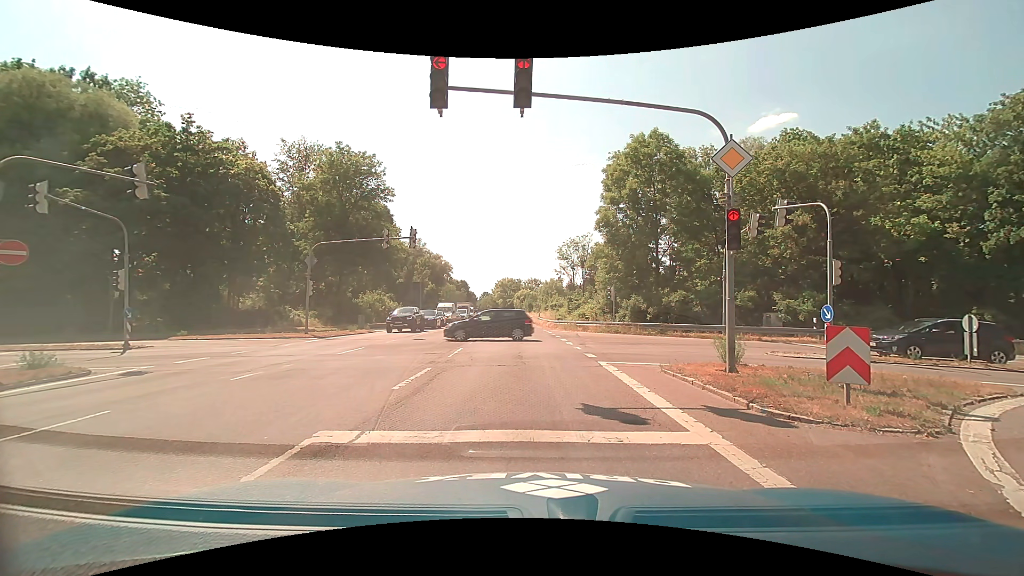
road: trunk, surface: asphalt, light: Day
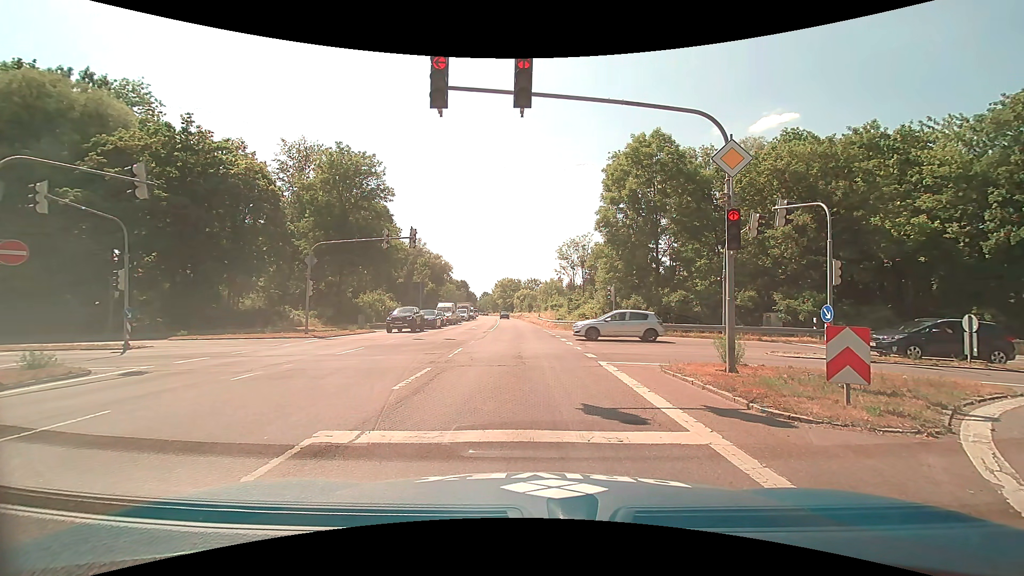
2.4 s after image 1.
(0.0, 0.0) m; 0°
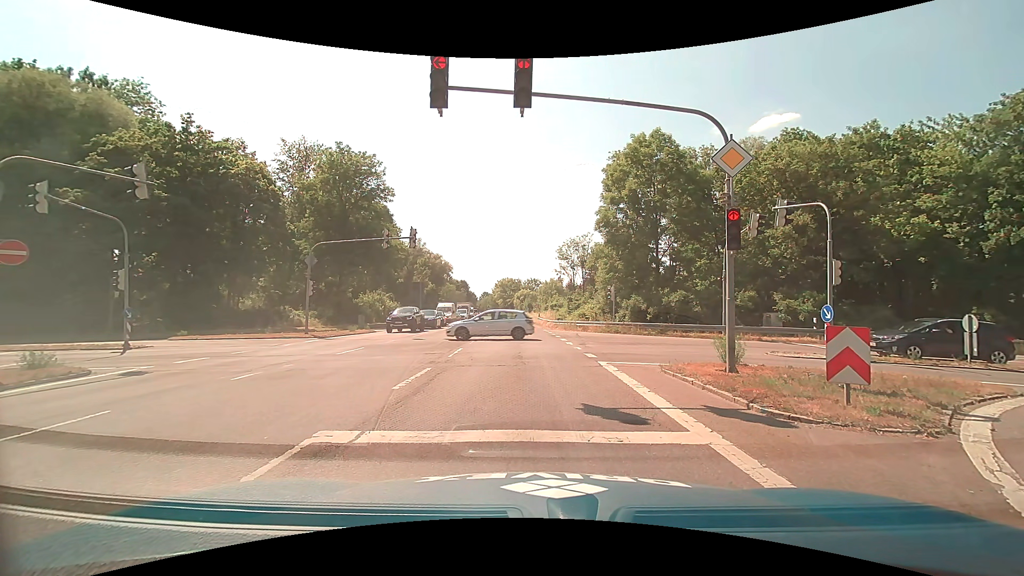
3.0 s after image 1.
(0.0, 0.0) m; 0°
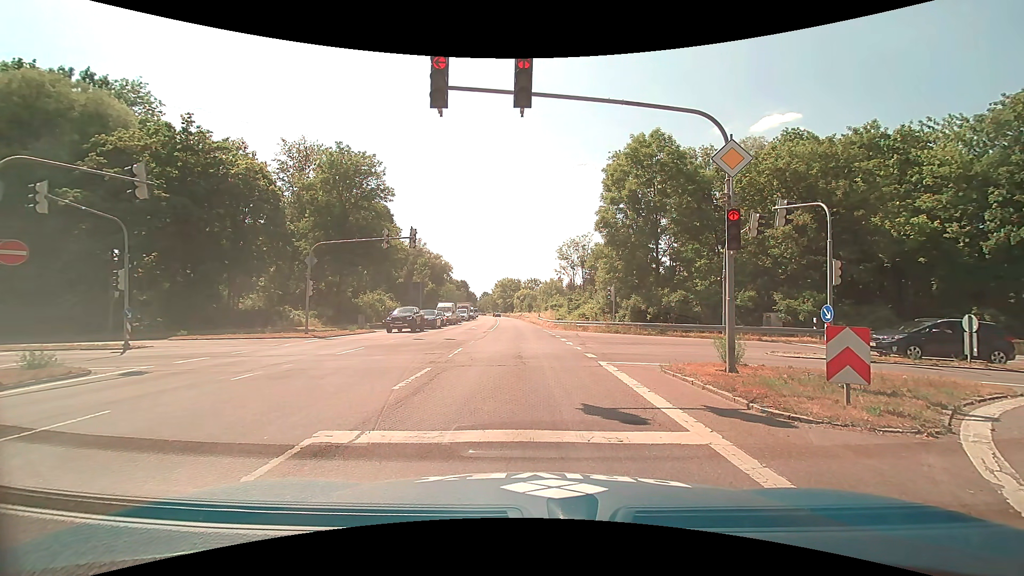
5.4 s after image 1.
(0.0, 0.0) m; 0°
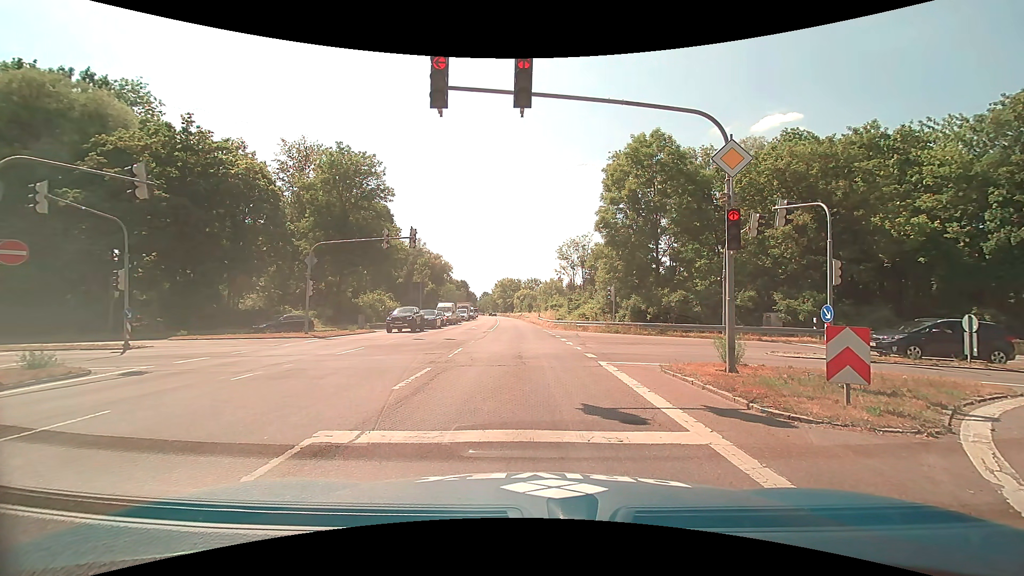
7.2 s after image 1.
(0.0, 0.0) m; 0°
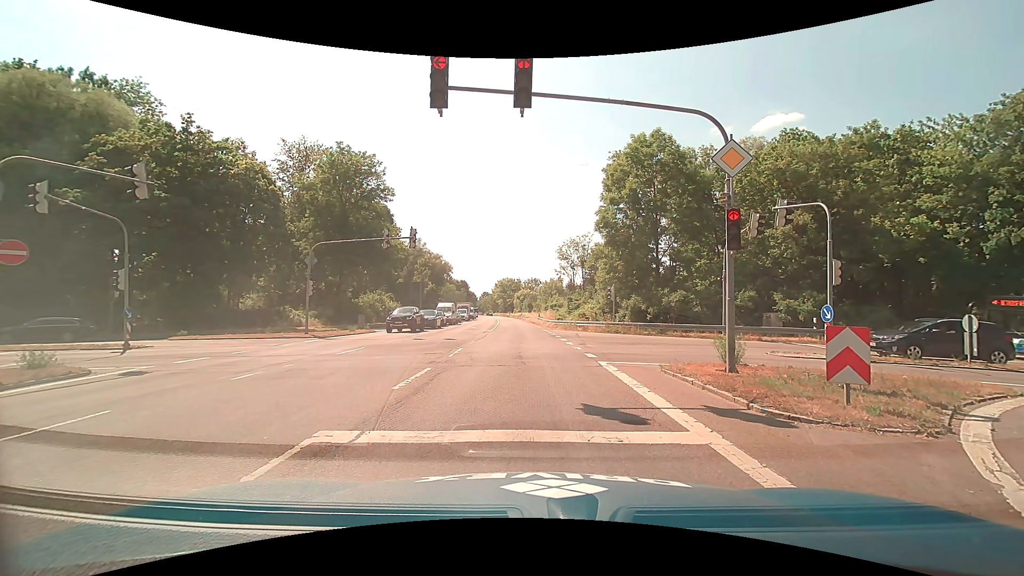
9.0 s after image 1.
(0.0, 0.0) m; 0°
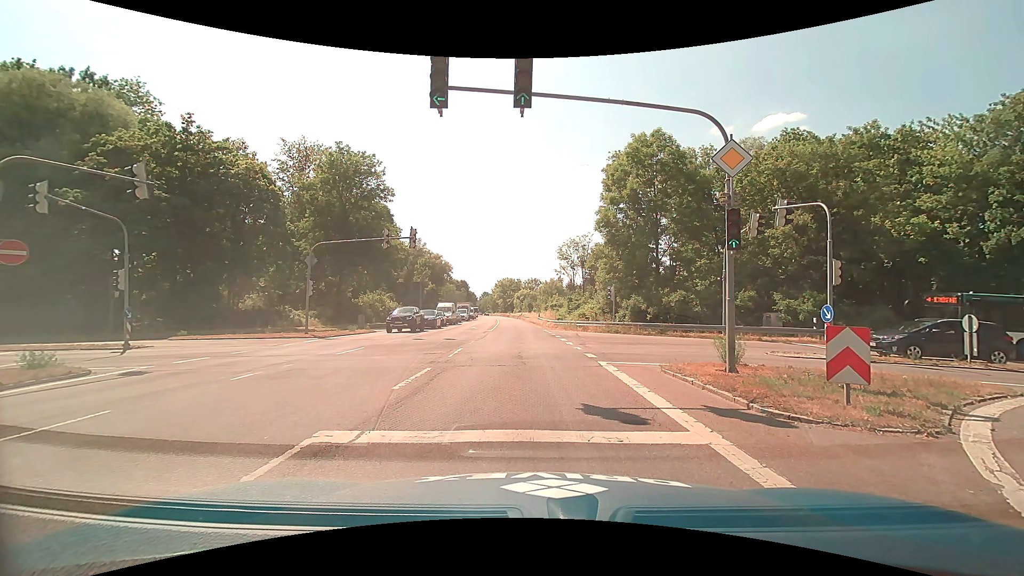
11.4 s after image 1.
(0.0, 0.0) m; 0°
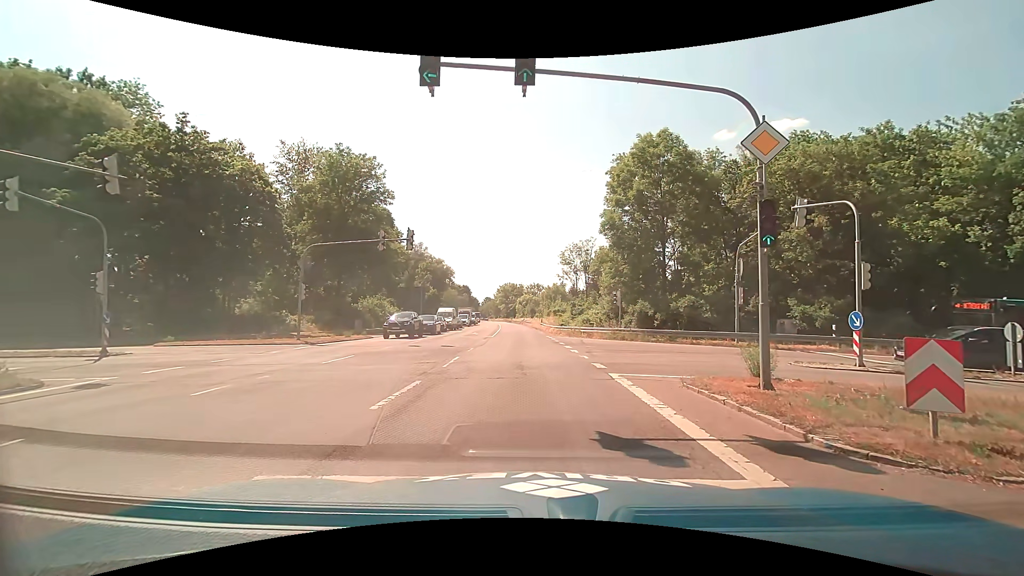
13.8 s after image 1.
(0.0, +1.4) m; -2°
(0, +10) (0, +20) (-1, +30) (-1, +40) (-1, +50) (-1, +60) (-2, +70) (-2, +80) (-2, +90) (-3, +100) m
